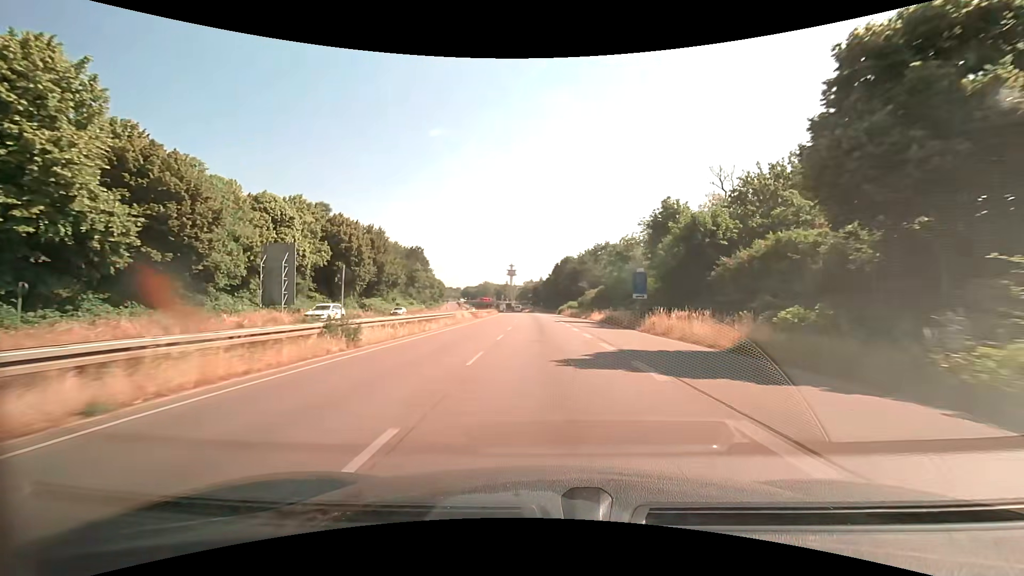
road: trunk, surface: asphalt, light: Day
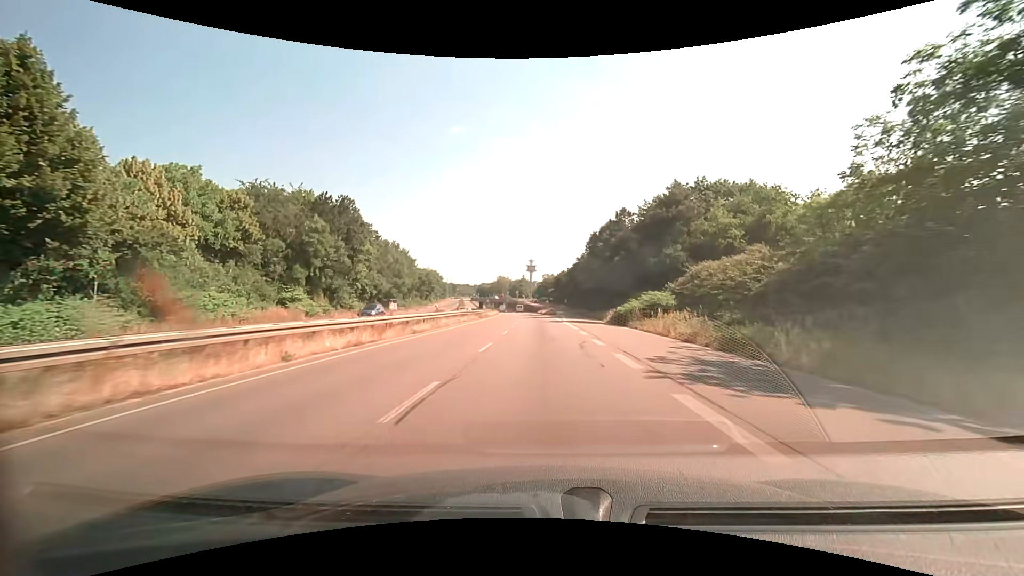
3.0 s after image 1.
(-1.0, +59.4) m; -2°
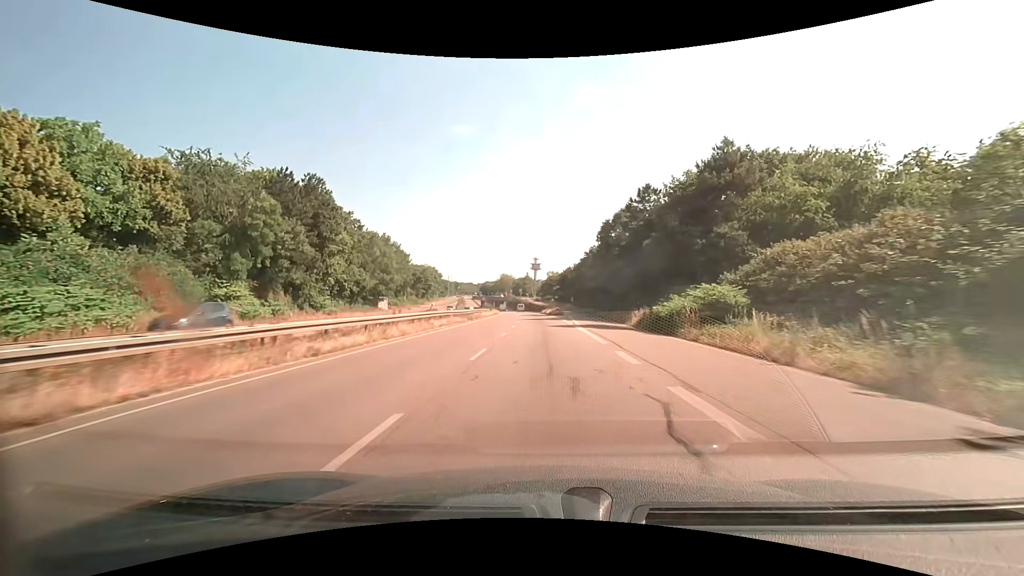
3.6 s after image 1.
(-0.1, +11.5) m; -1°
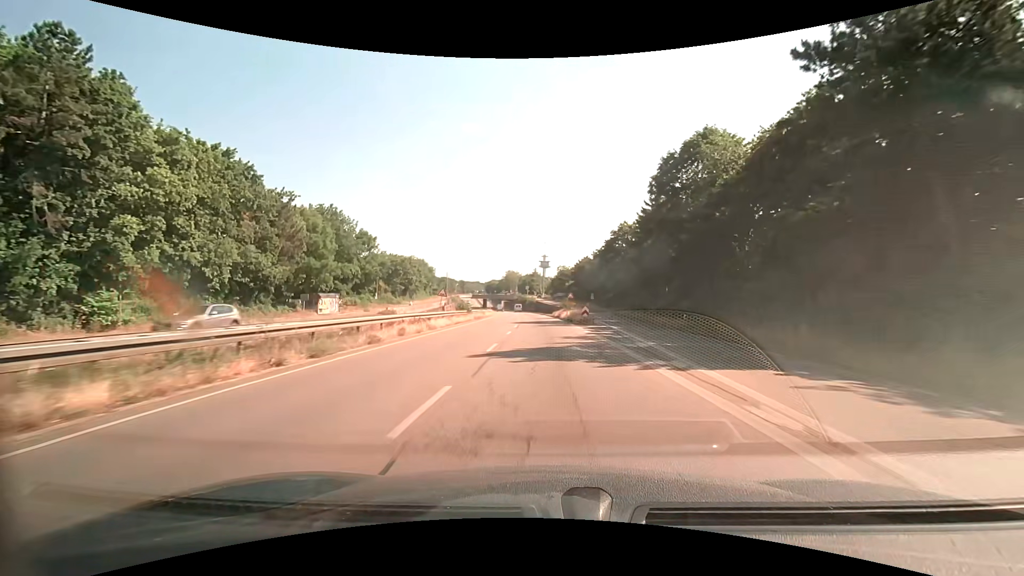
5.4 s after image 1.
(-0.3, +33.8) m; -1°
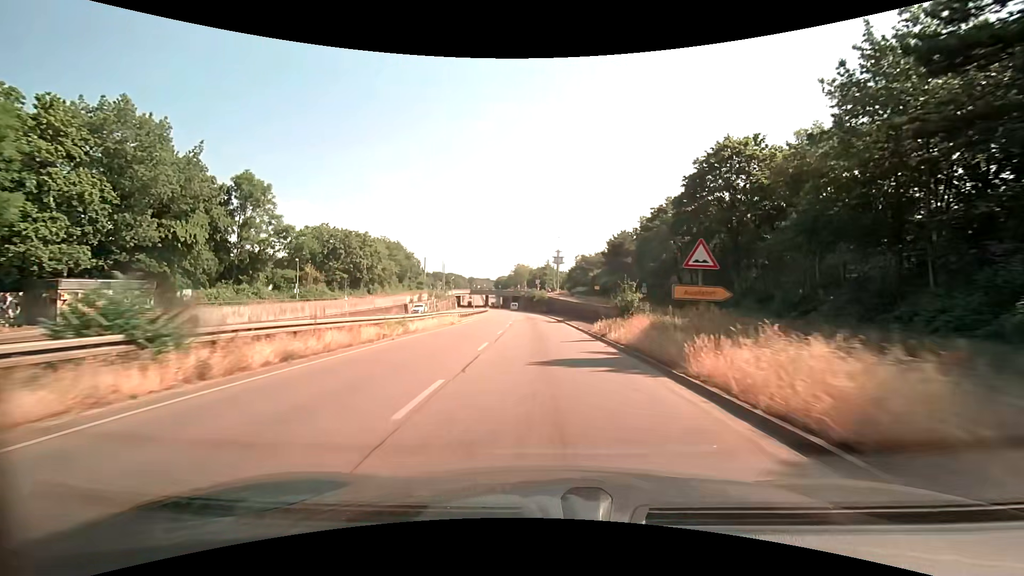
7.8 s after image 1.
(-0.3, +43.9) m; -1°
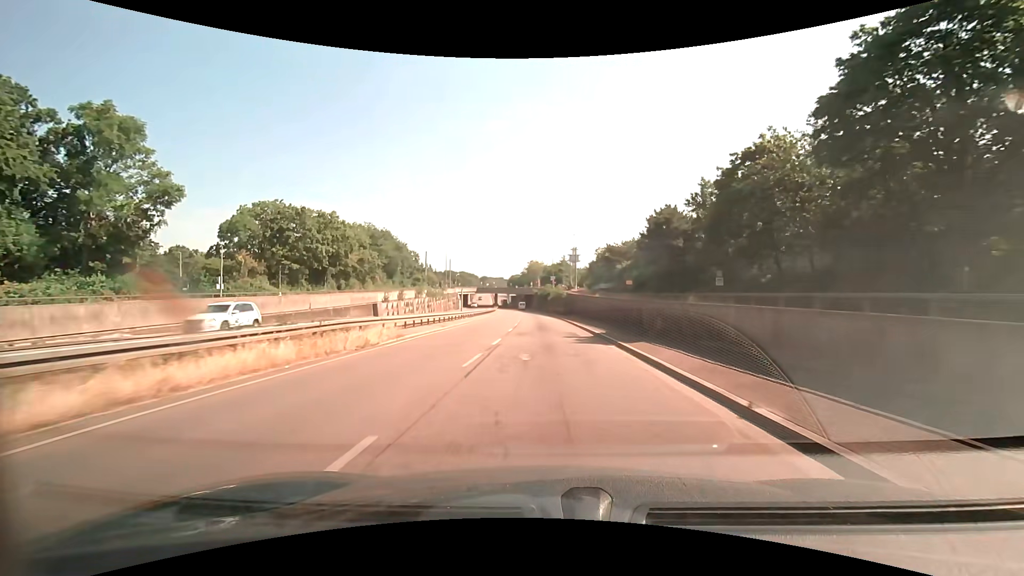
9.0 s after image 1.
(-0.3, +21.7) m; -2°
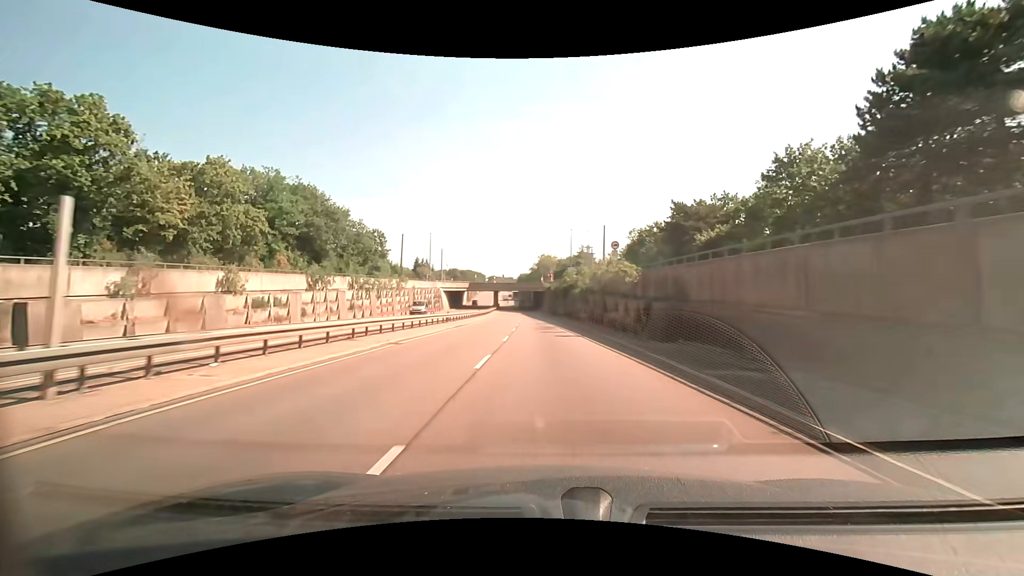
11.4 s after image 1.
(-0.8, +43.1) m; -1°
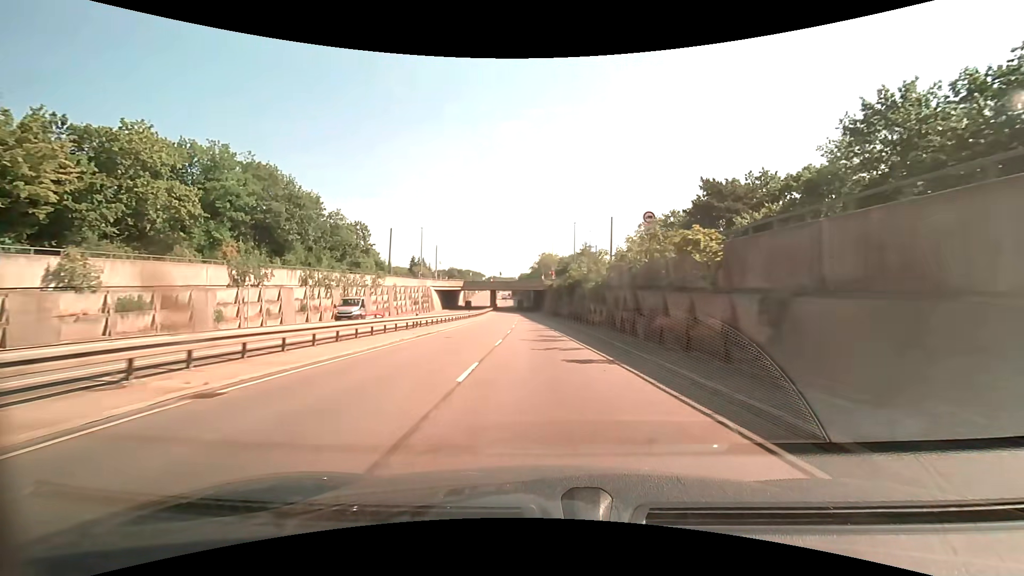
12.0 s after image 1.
(0.0, +10.7) m; 0°
(0, +10) (0, +20) (-1, +30) (-1, +40) (-1, +50) (-2, +60) (-2, +70) (-3, +80) (-4, +90) (-5, +100) m
